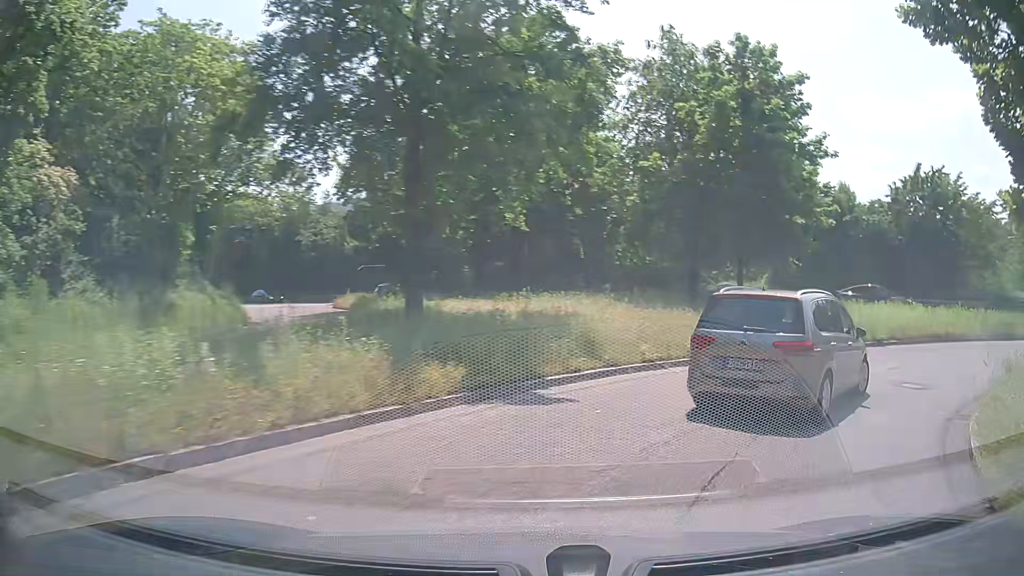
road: trunk_link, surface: asphalt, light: Day
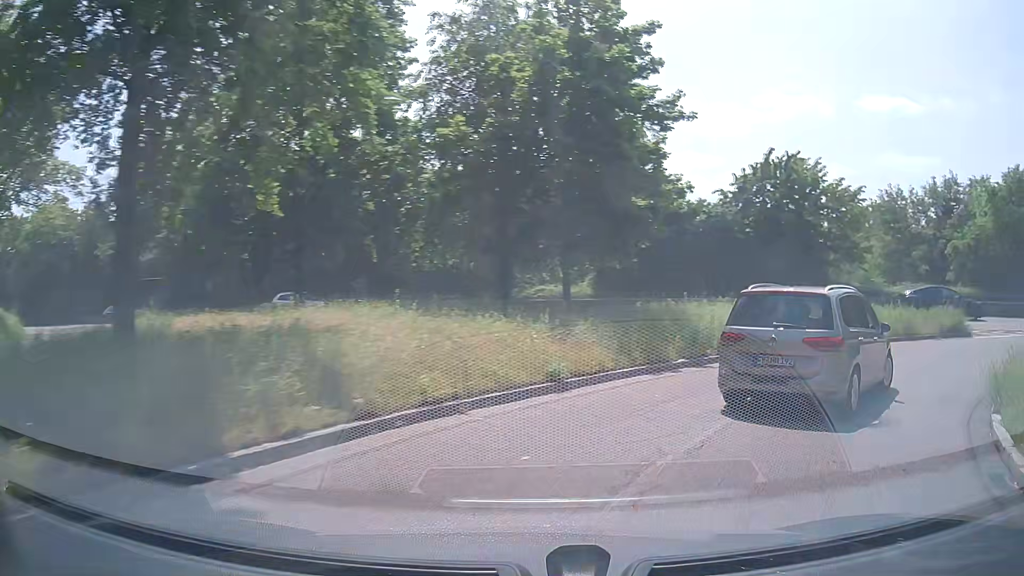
(+0.7, +4.9) m; +17°
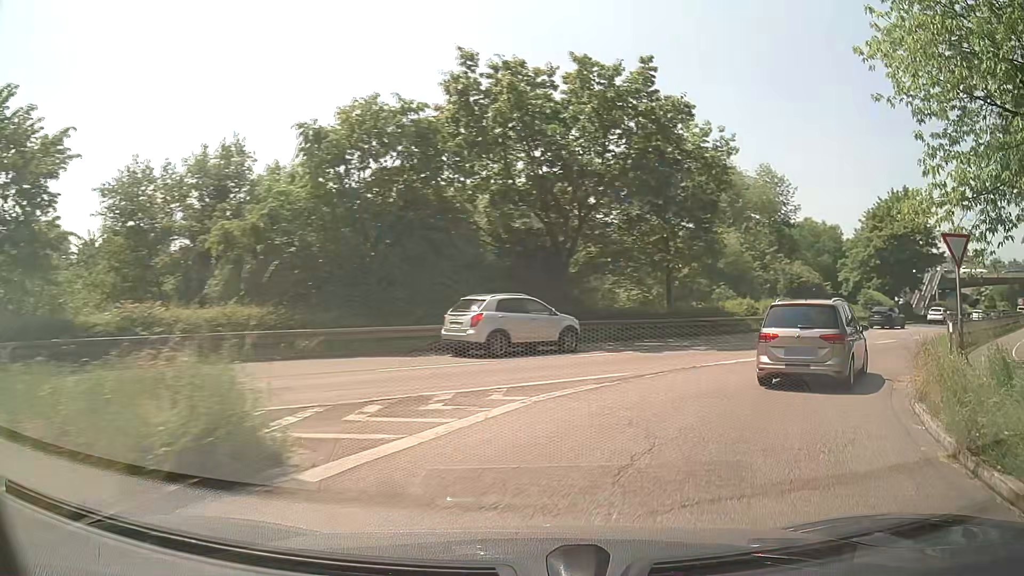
(+9.6, +15.9) m; +61°
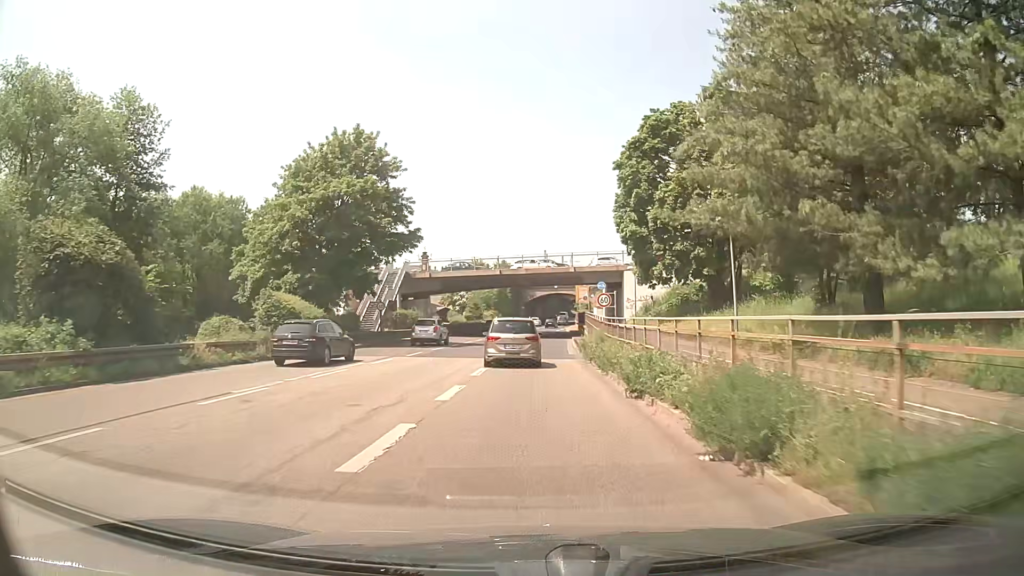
(+14.6, +24.6) m; +47°
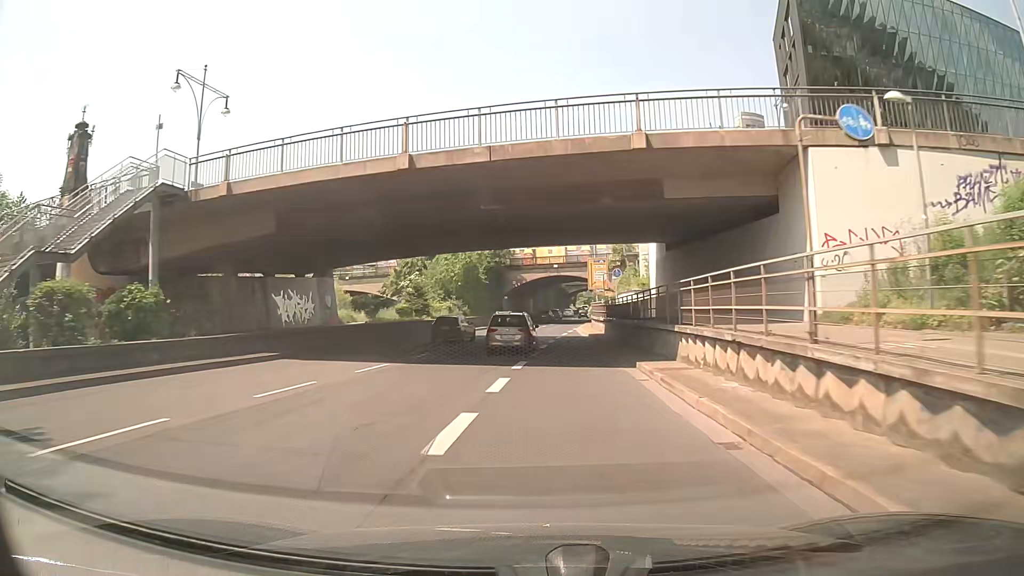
(+0.3, +41.8) m; +1°
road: trunk
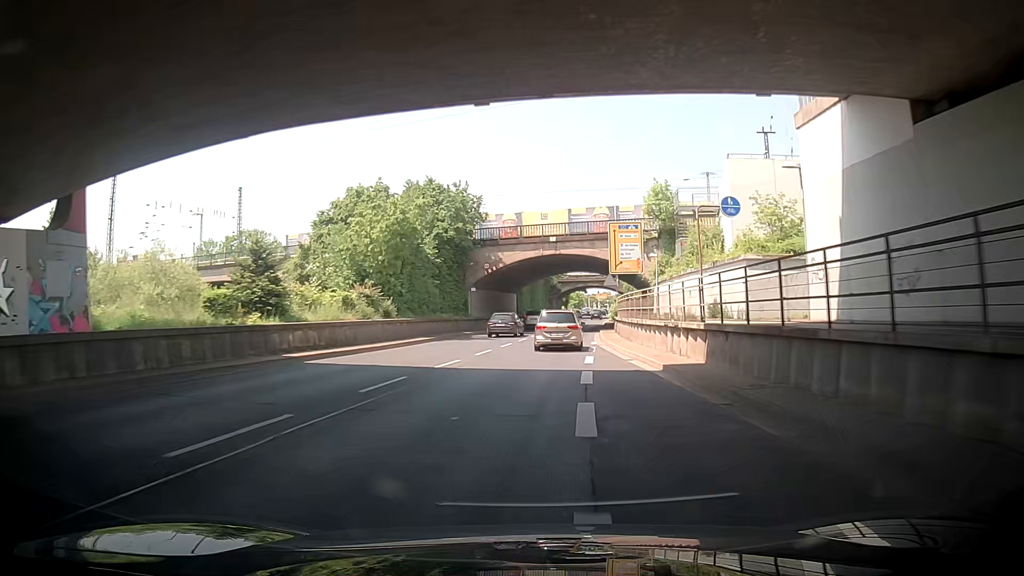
(-0.2, +29.4) m; -2°
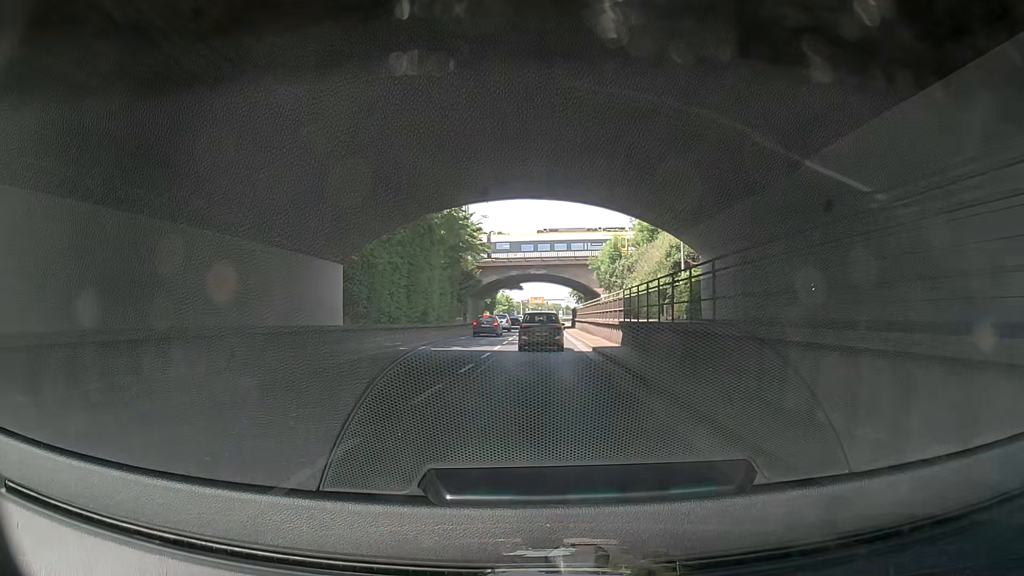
(+5.1, +48.8) m; +9°
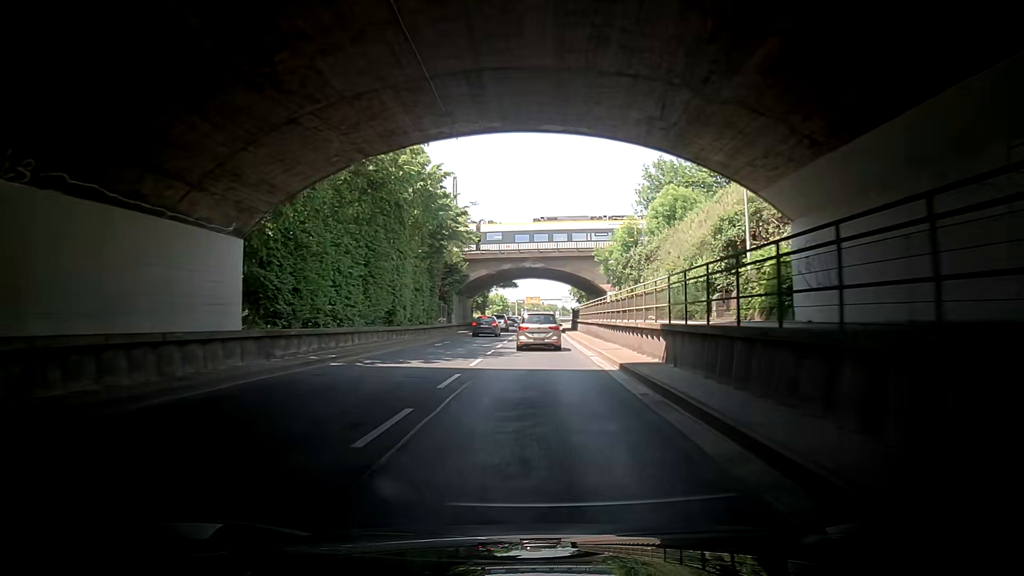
(+0.3, +9.4) m; +2°
(0, +10) (0, +20) (0, +30) (-1, +40) (-1, +50) (-1, +60) (-1, +70) (-1, +80) (-1, +90) (-1, +100) m
